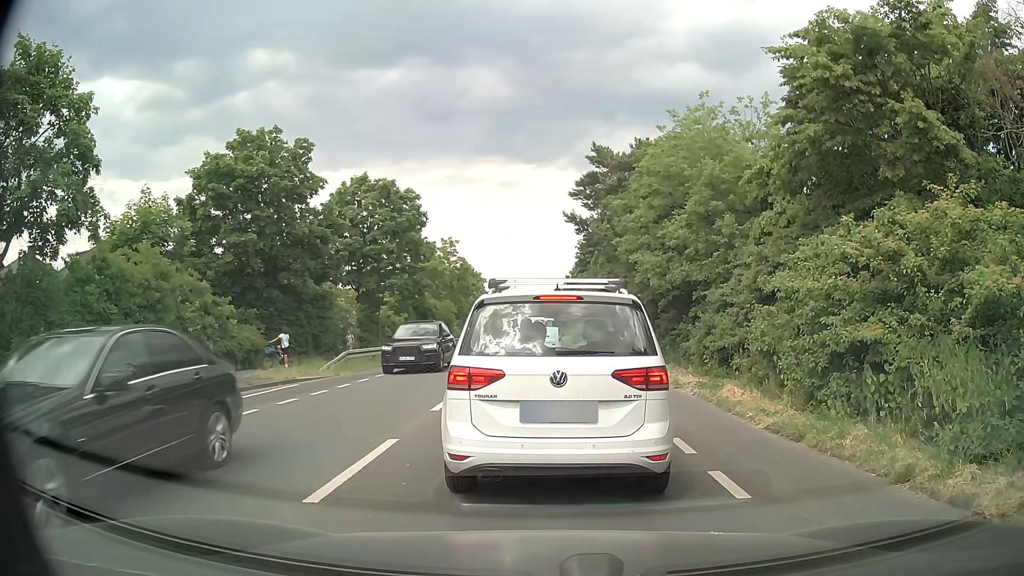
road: secondary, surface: asphalt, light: Day
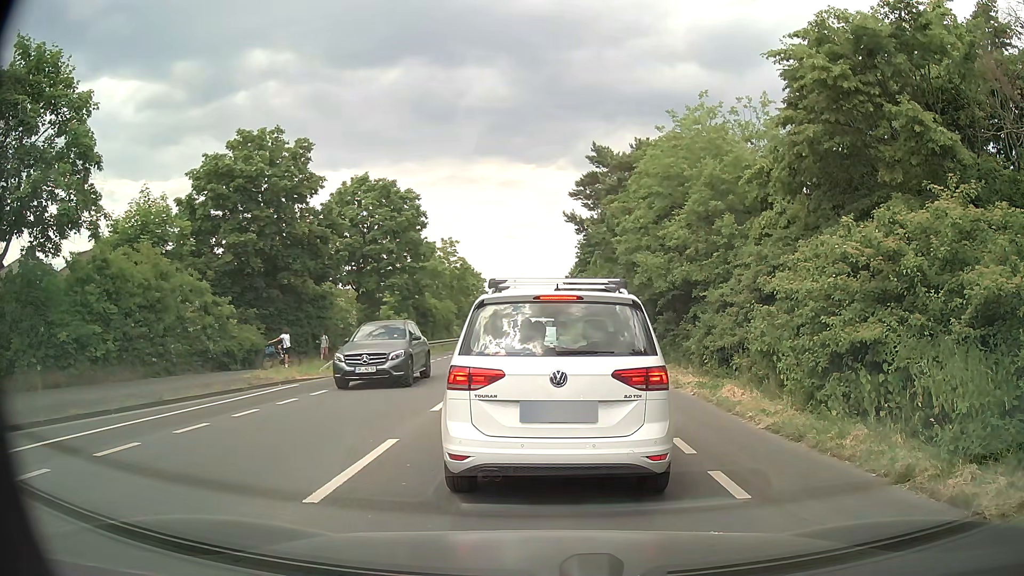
(0.0, 0.0) m; 0°
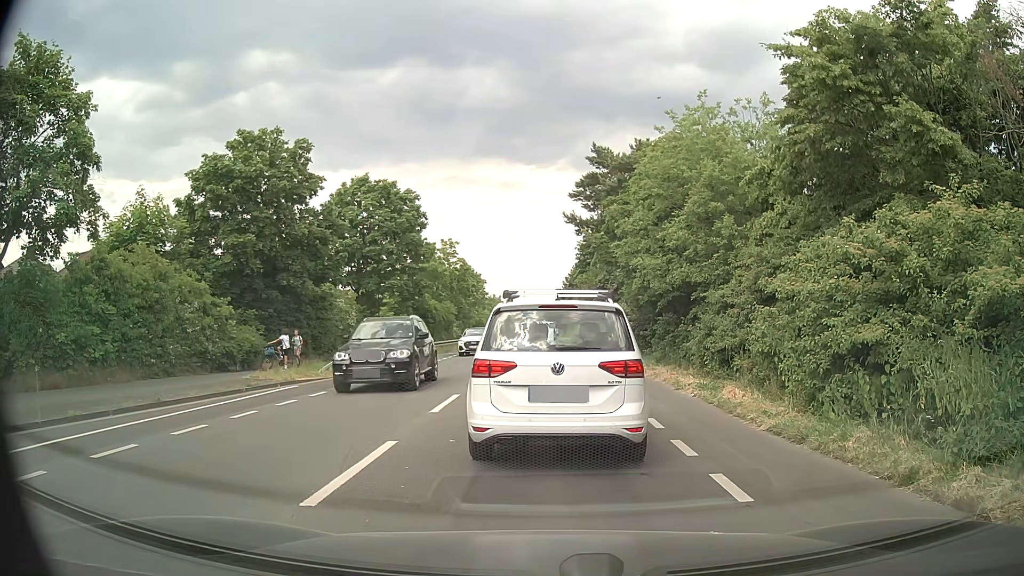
(0.0, 0.0) m; 0°
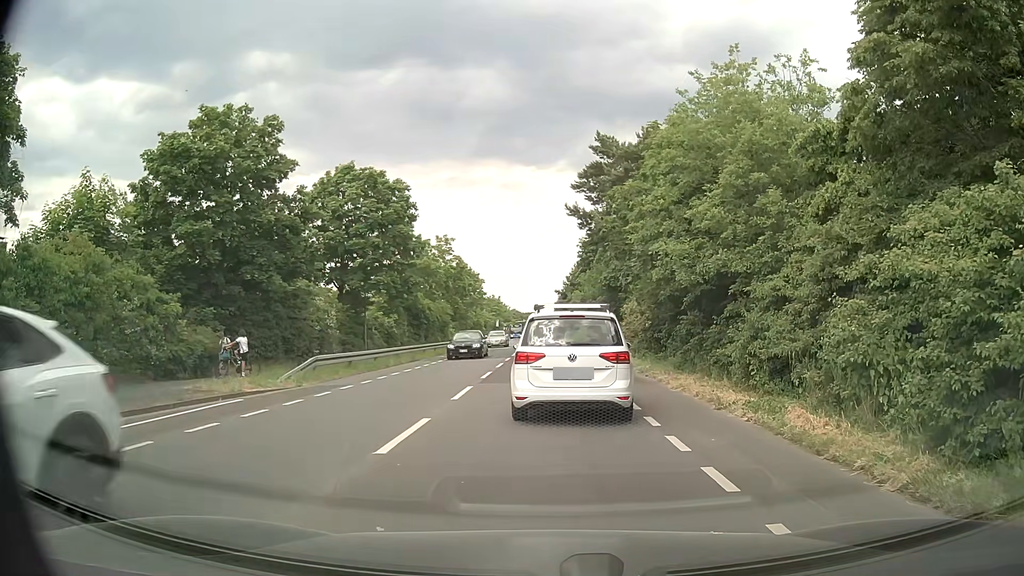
(0.0, +3.8) m; +2°
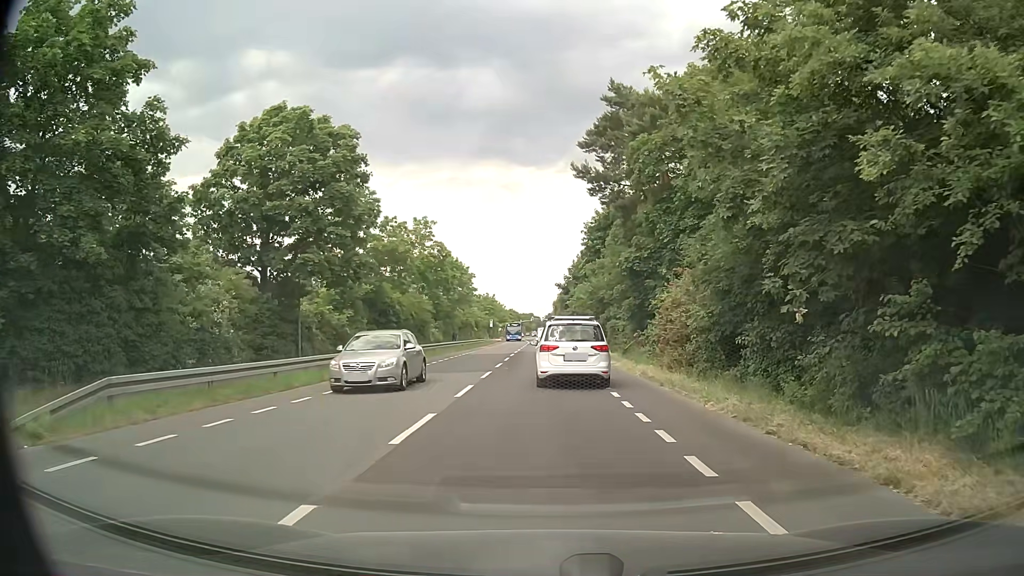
(-0.2, +11.6) m; -1°
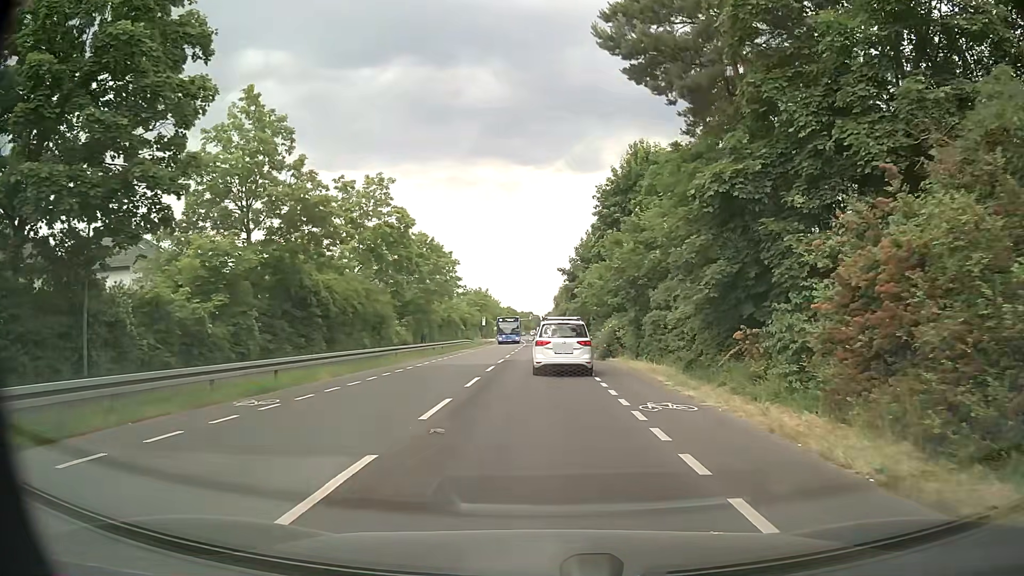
(+0.1, +16.2) m; 0°
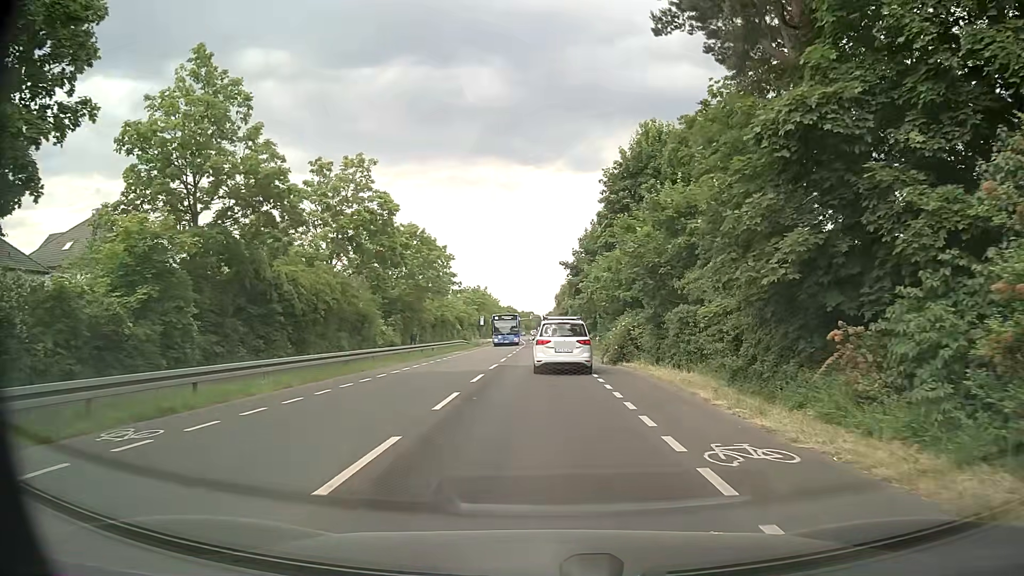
(0.0, +4.9) m; 0°
